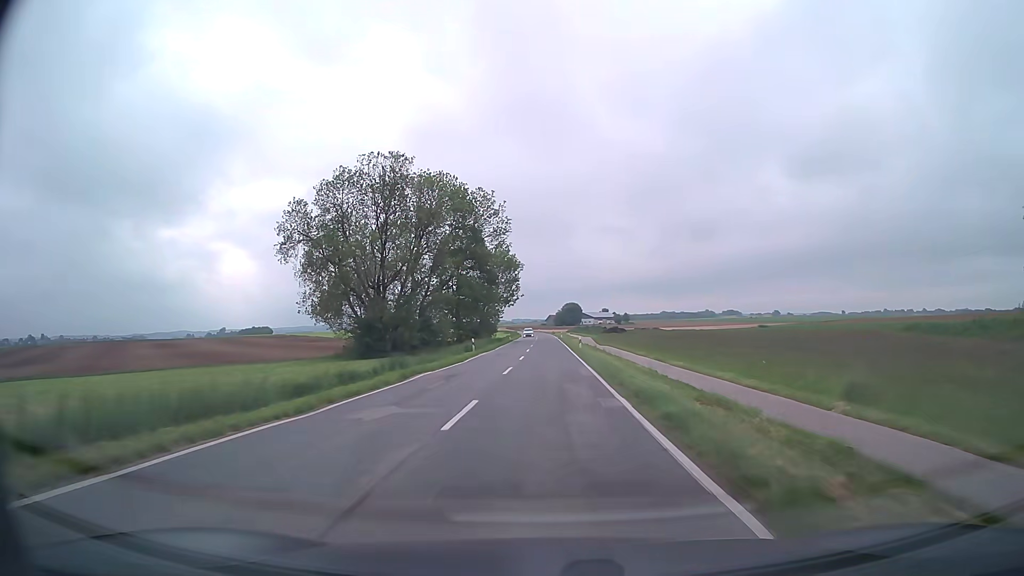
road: tertiary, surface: asphalt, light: Day
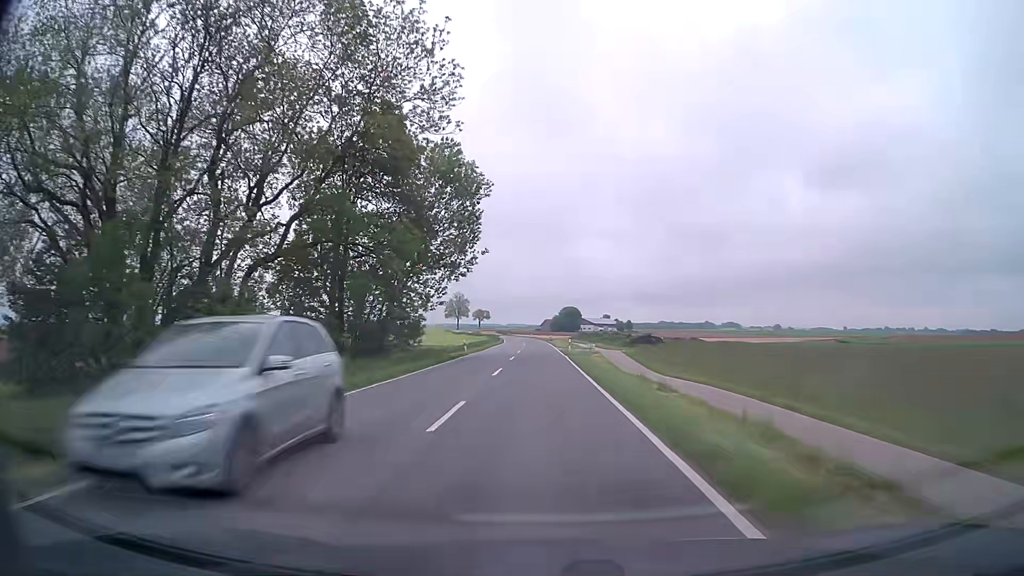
(+0.3, +49.3) m; 0°
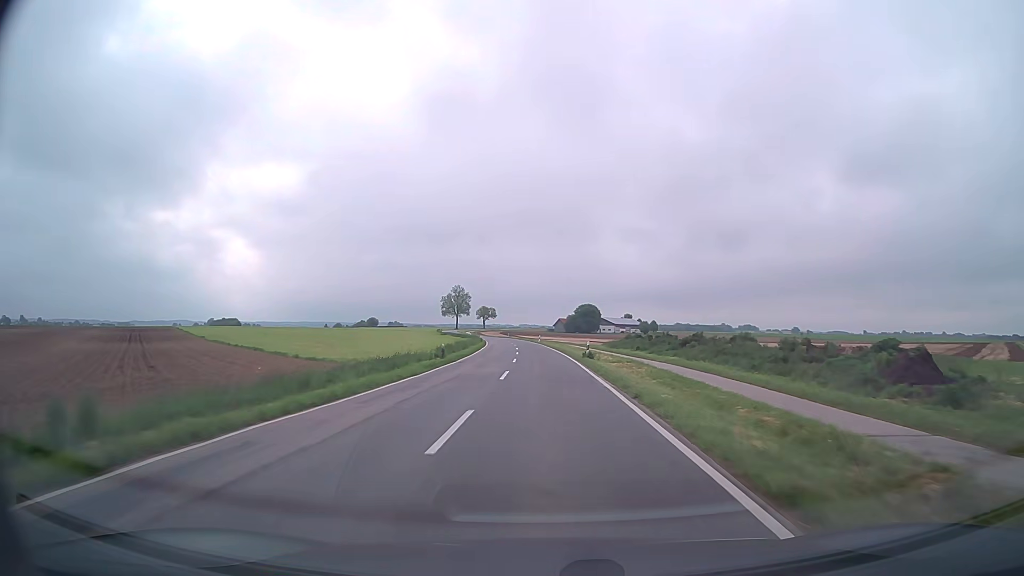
(-0.8, +62.2) m; -1°
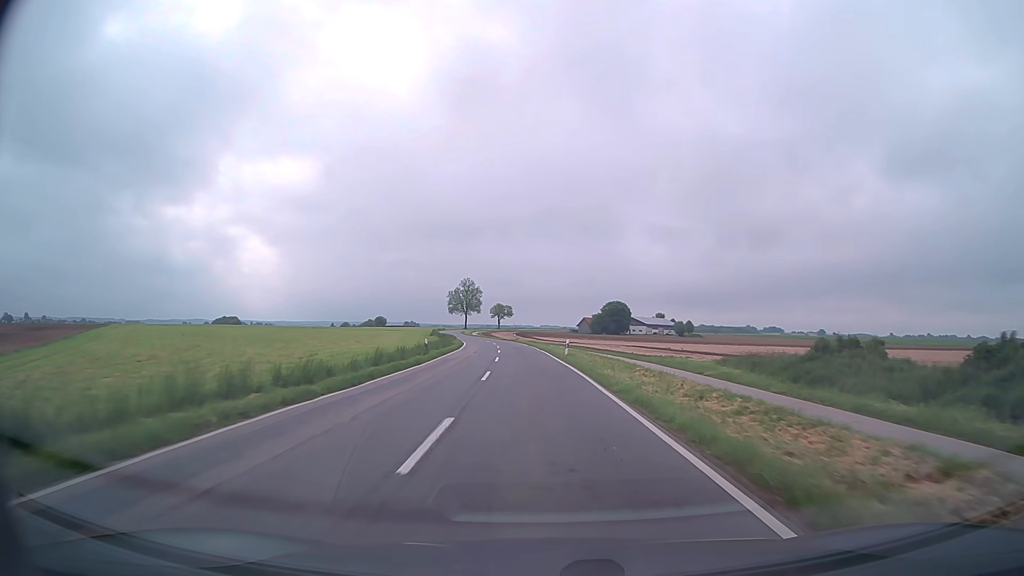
(-0.6, +50.0) m; -2°
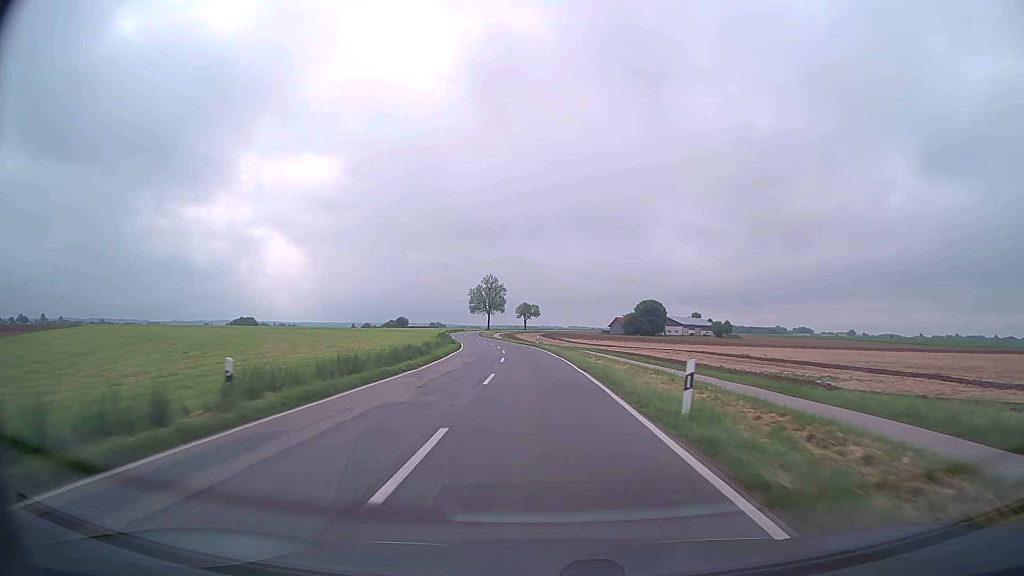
(-0.6, +25.1) m; -3°
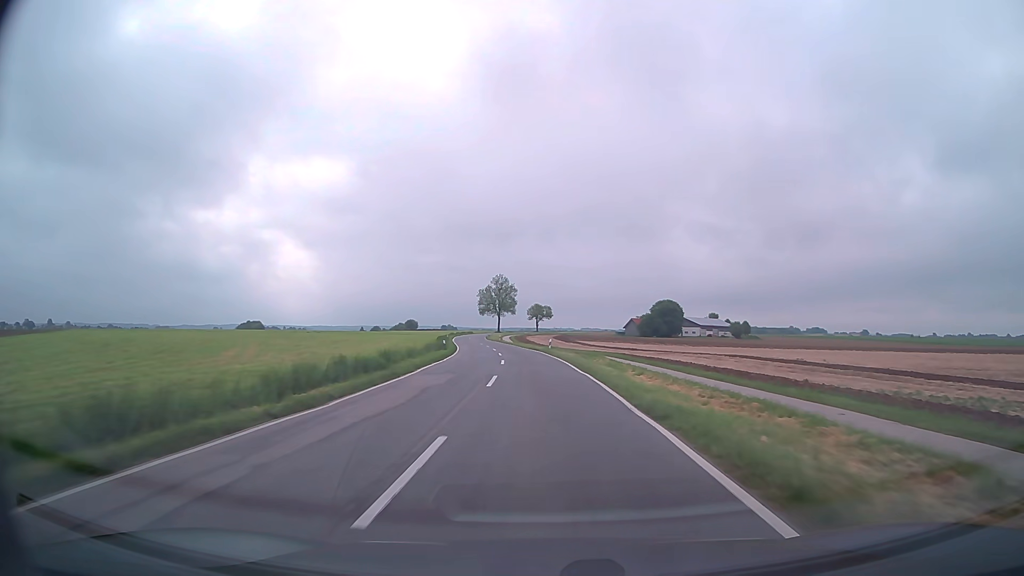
(-0.1, +12.5) m; -1°
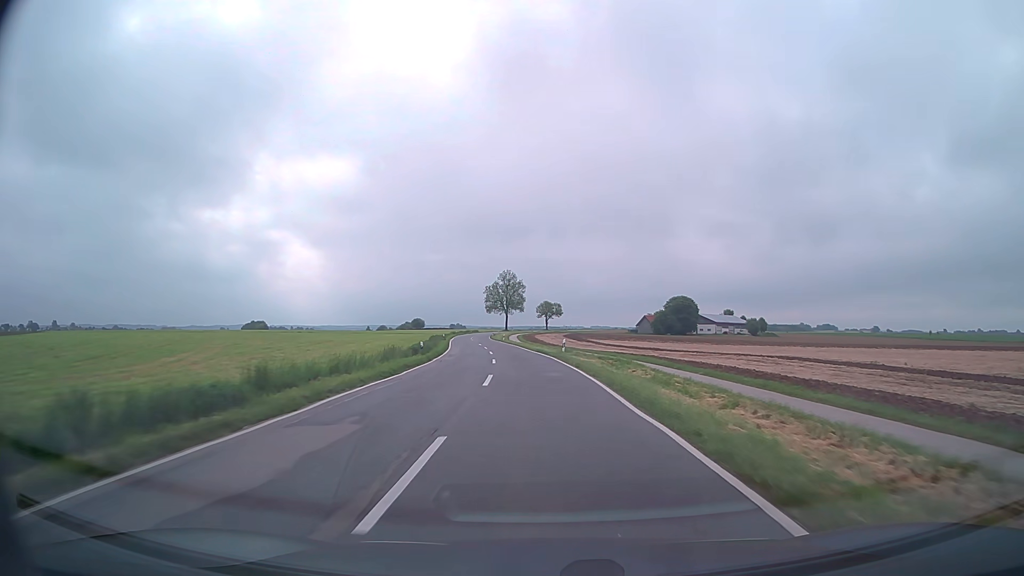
(-0.1, +12.5) m; -1°
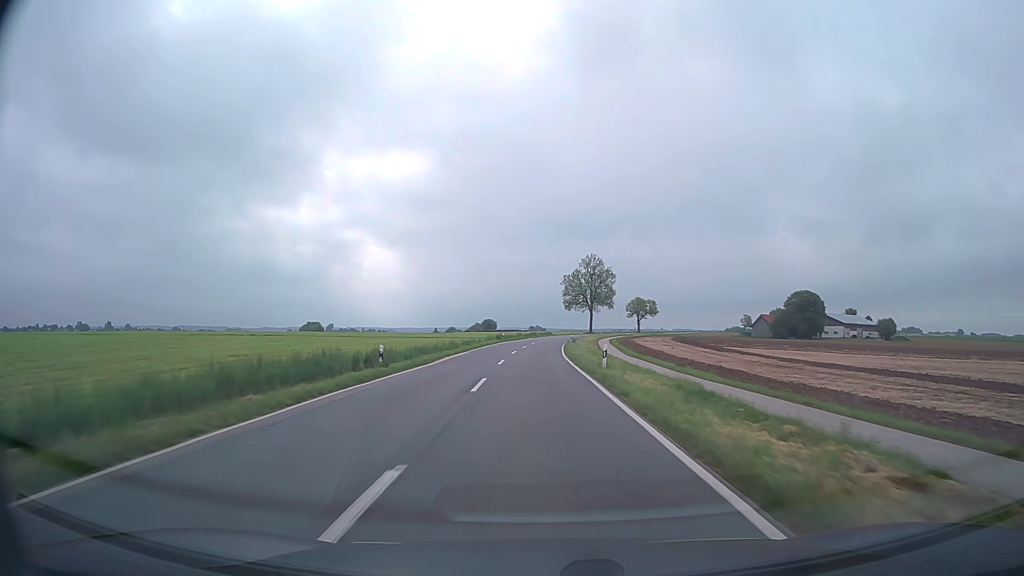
(-4.3, +62.5) m; -7°
(0, +10) (0, +20) (0, +30) (0, +40) (0, +50) (0, +60) (0, +70) (+1, +80) (+2, +90) (+3, +100) m
